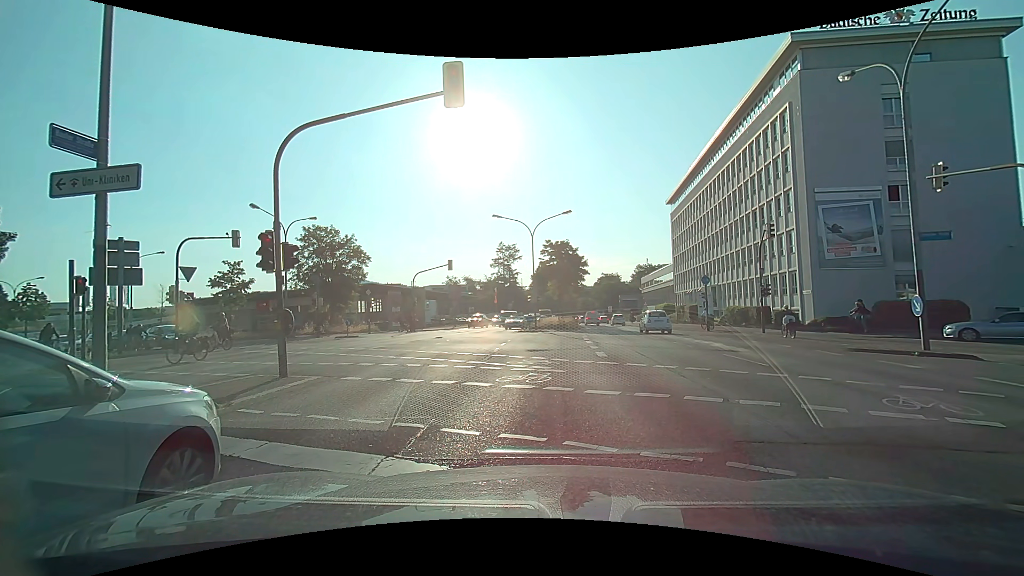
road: primary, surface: asphalt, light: Day
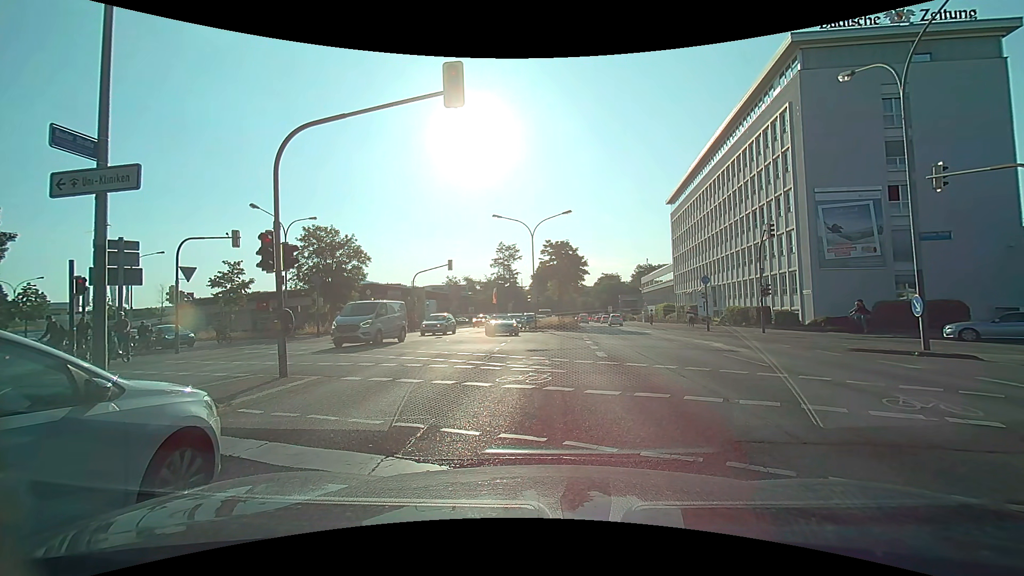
(0.0, 0.0) m; 0°
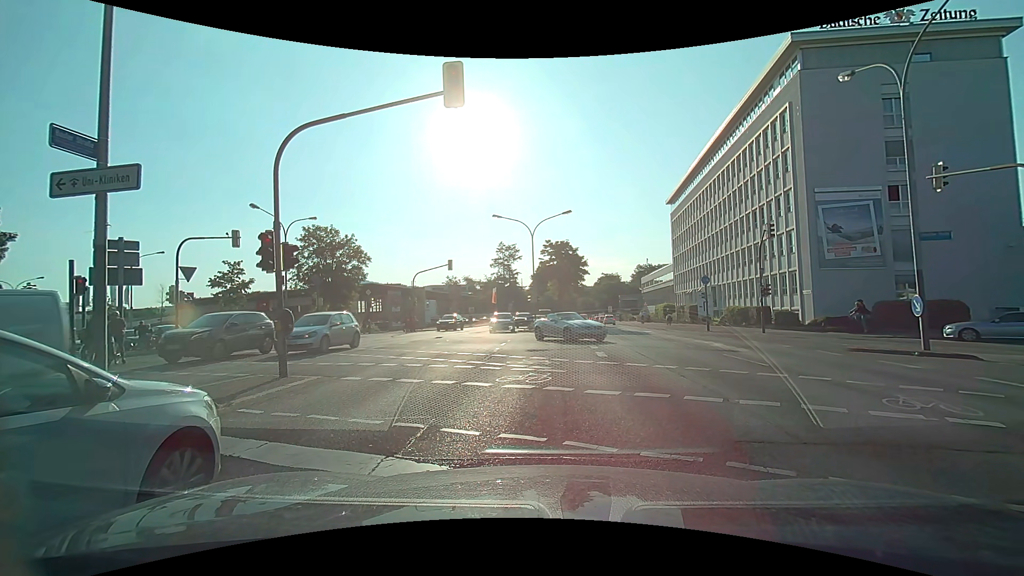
(0.0, 0.0) m; 0°
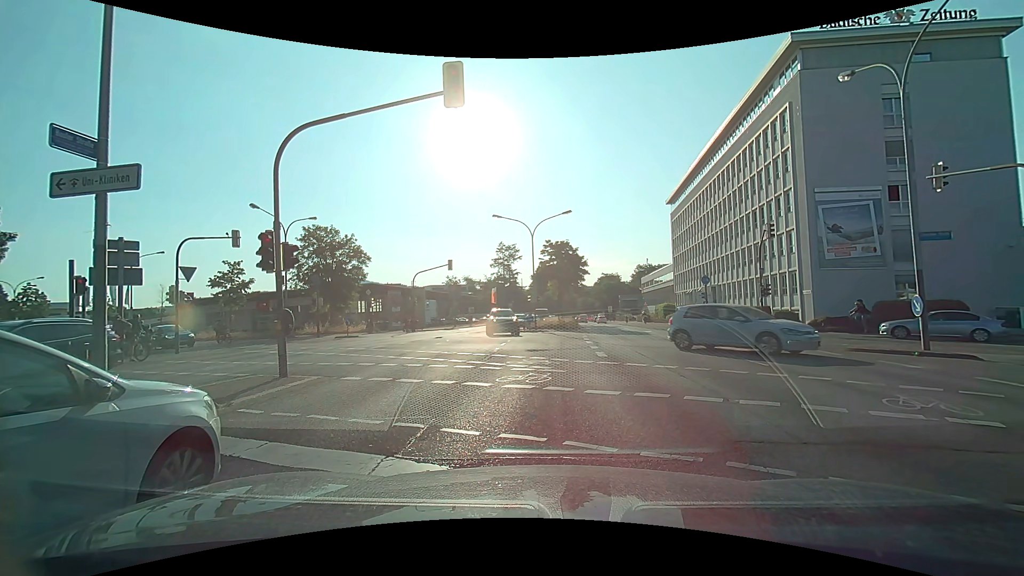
(0.0, 0.0) m; 0°
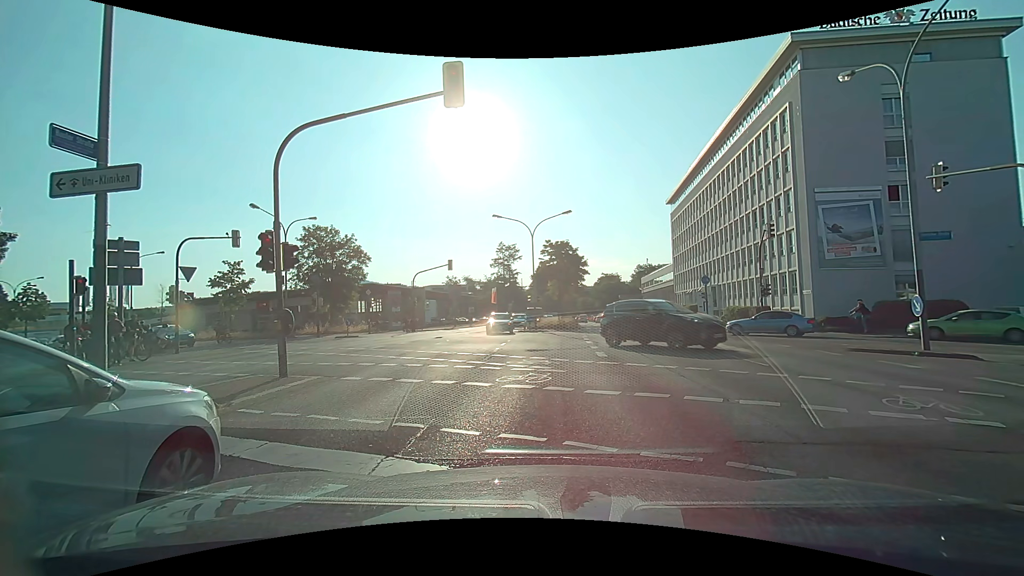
(0.0, 0.0) m; 0°
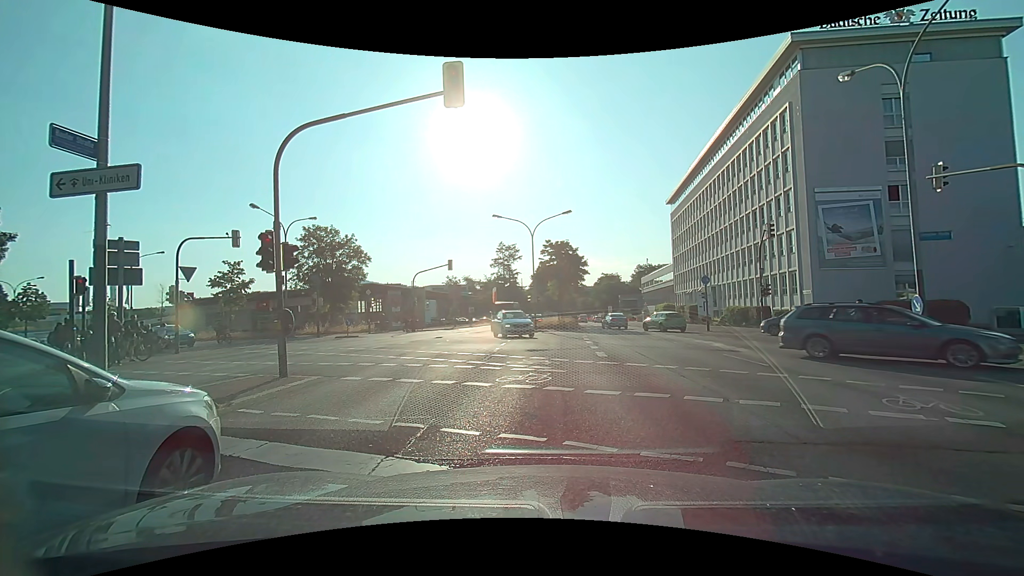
(0.0, 0.0) m; 0°
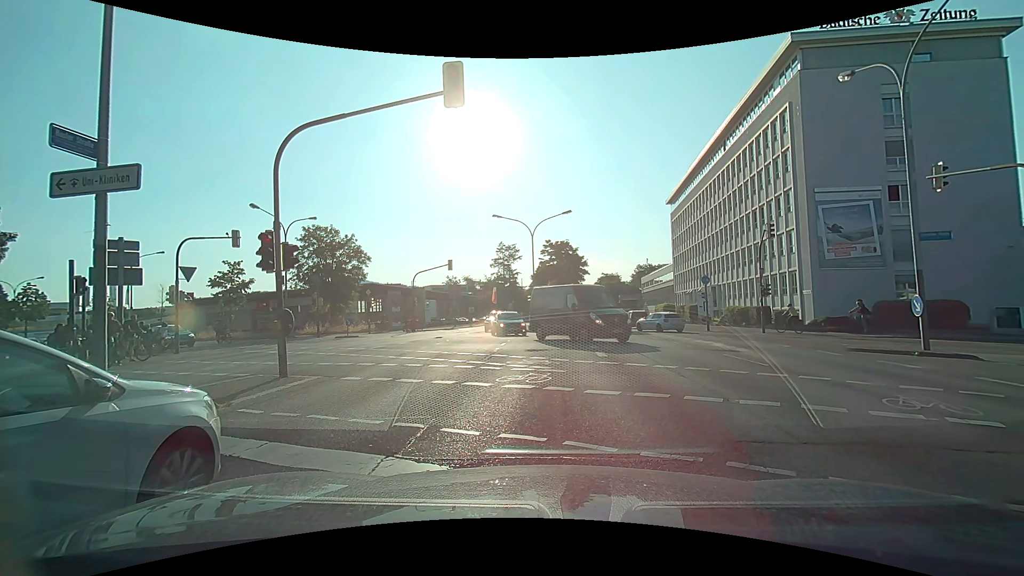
(0.0, 0.0) m; 0°
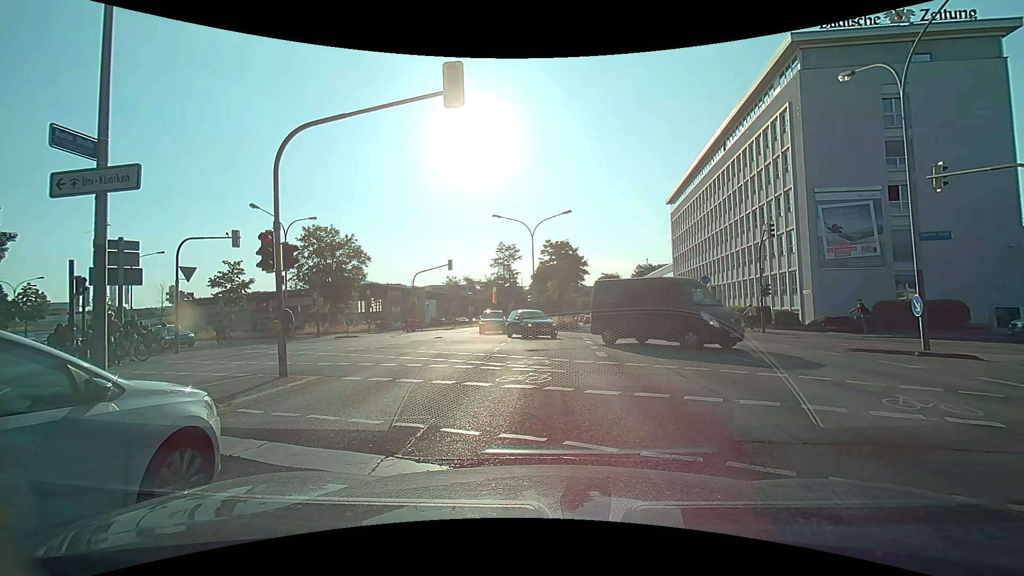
(0.0, 0.0) m; 0°
(0, +10) (0, +20) (-1, +30) (-7, +38) (-16, +43) (-25, +48) (-33, +53) (-42, +57) (-52, +61) (-61, +64) m
